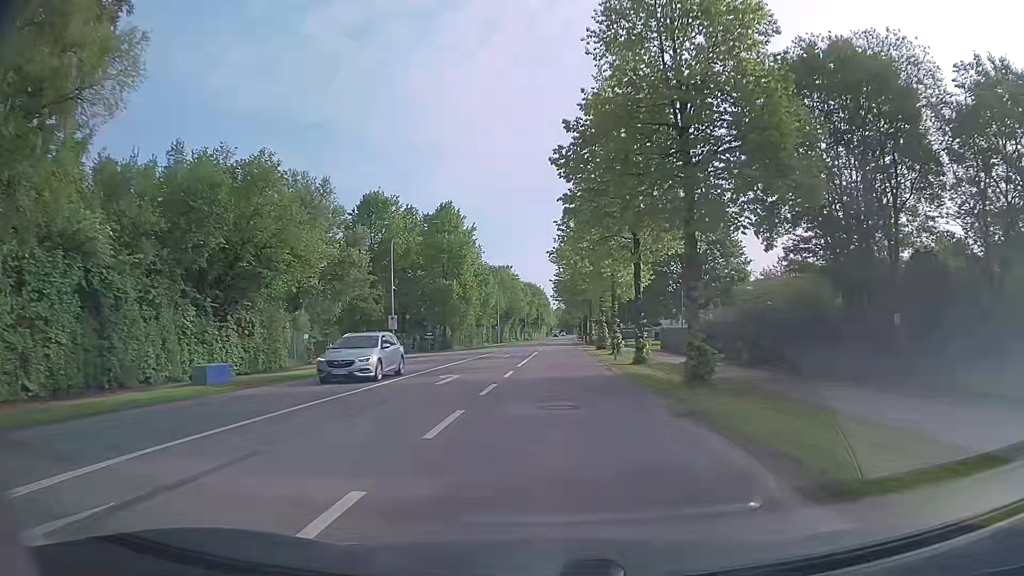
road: tertiary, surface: asphalt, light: Day
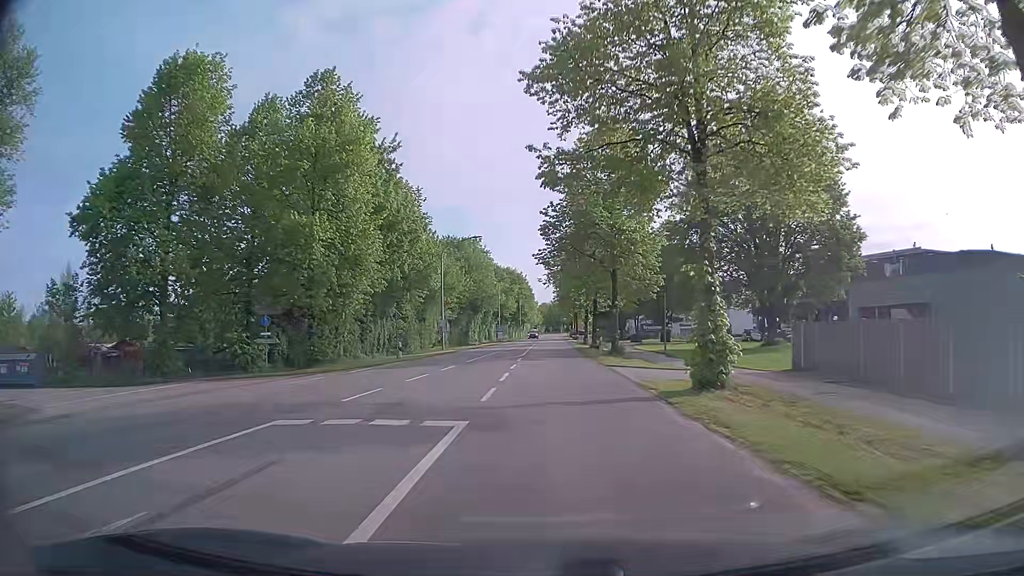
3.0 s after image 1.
(+0.3, +37.4) m; +1°
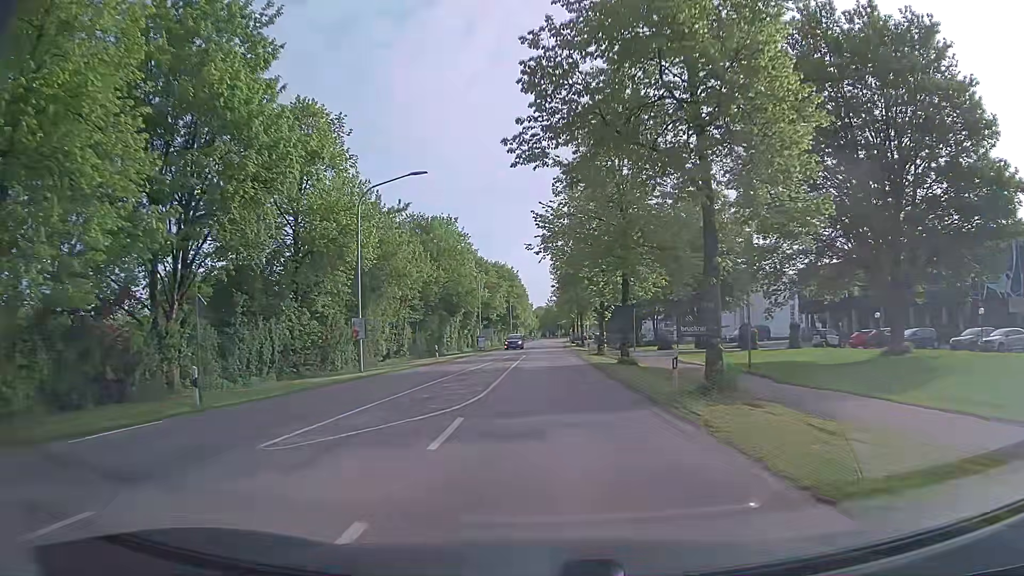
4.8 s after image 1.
(+0.1, +22.0) m; +1°
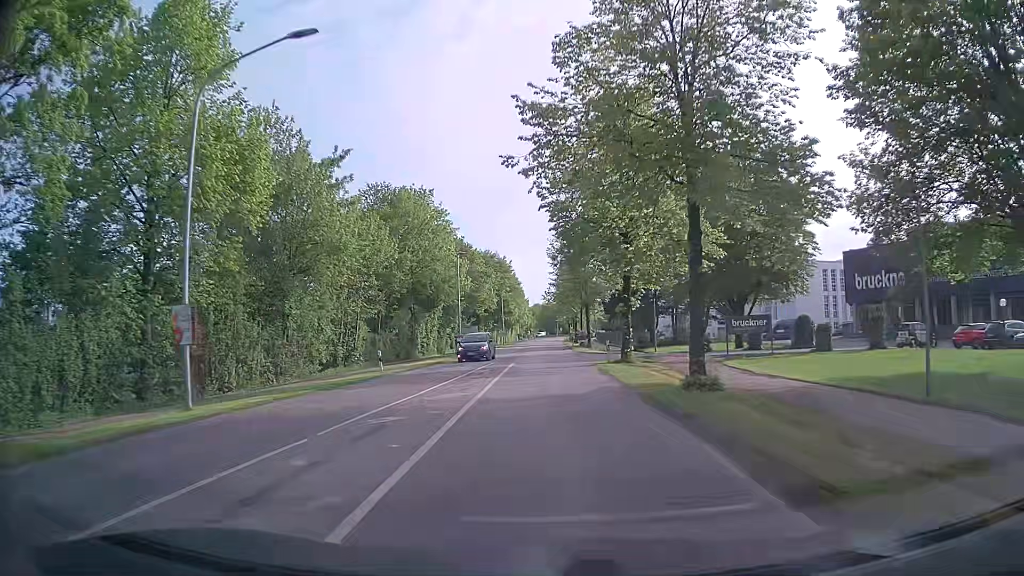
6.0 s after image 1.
(0.0, +14.7) m; +1°
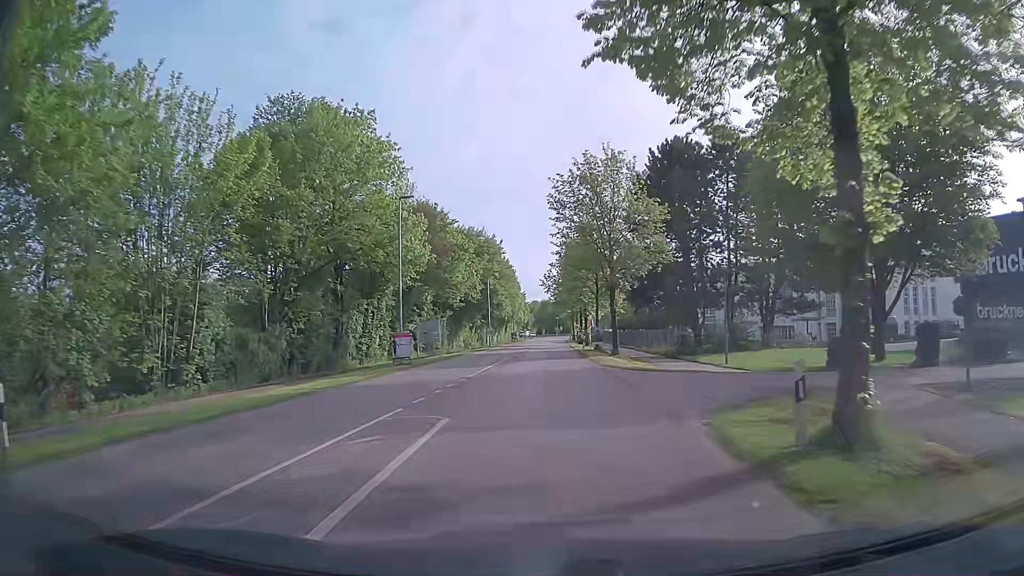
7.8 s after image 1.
(-0.2, +22.3) m; 0°
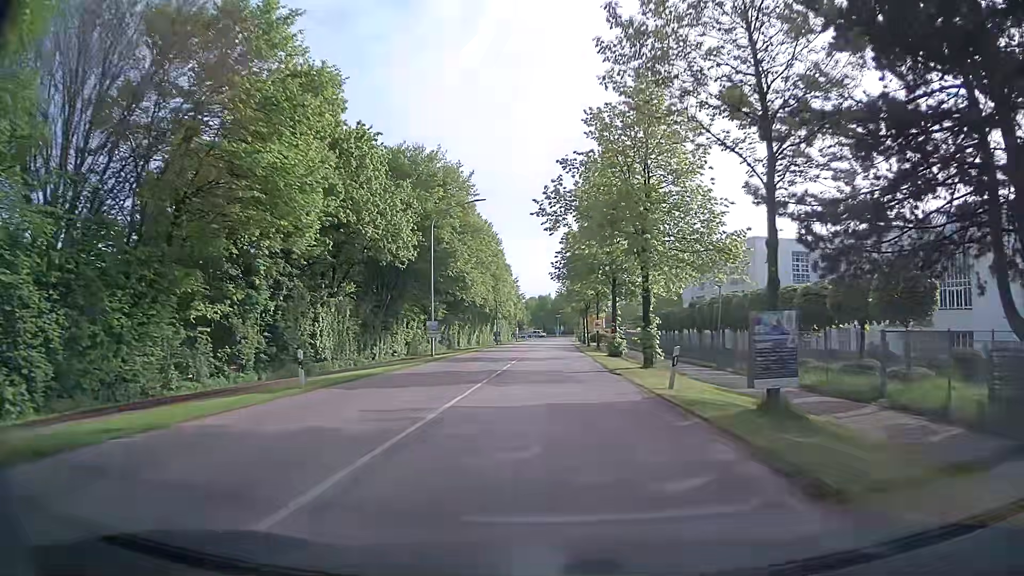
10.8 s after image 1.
(-0.2, +37.4) m; +1°
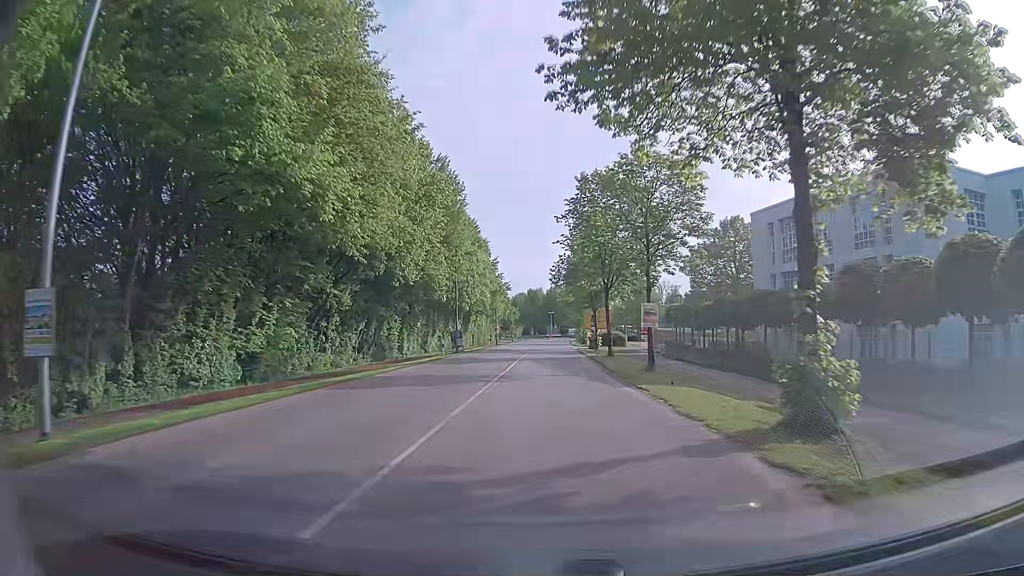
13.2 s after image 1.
(-0.4, +29.9) m; 0°
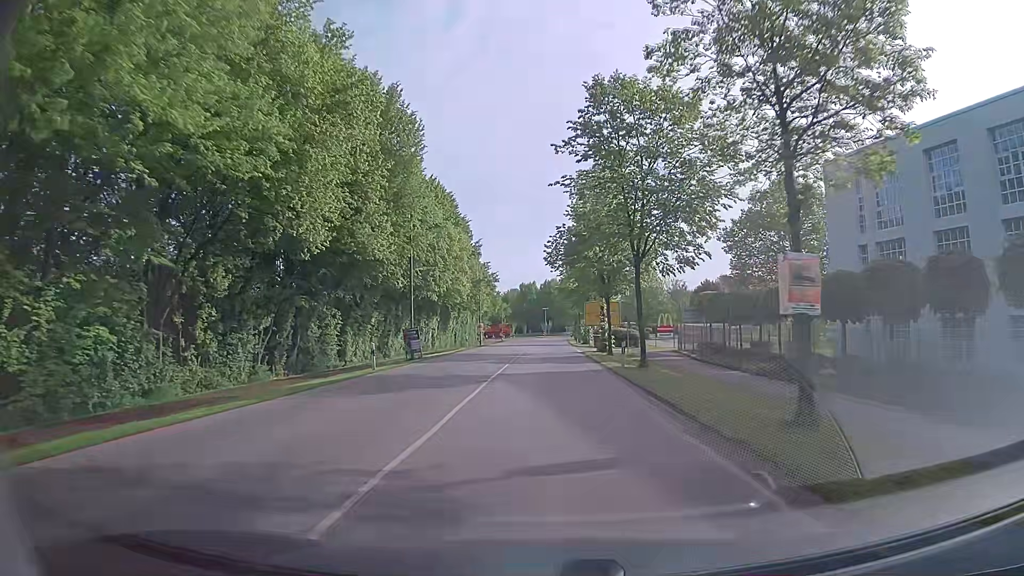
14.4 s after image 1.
(+0.1, +14.8) m; +1°
